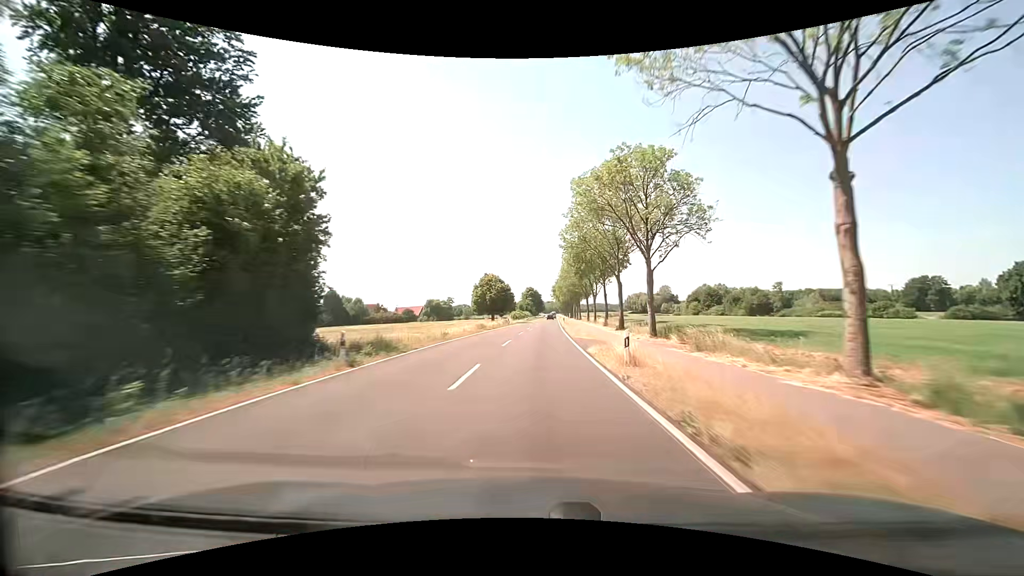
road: secondary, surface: asphalt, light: Day
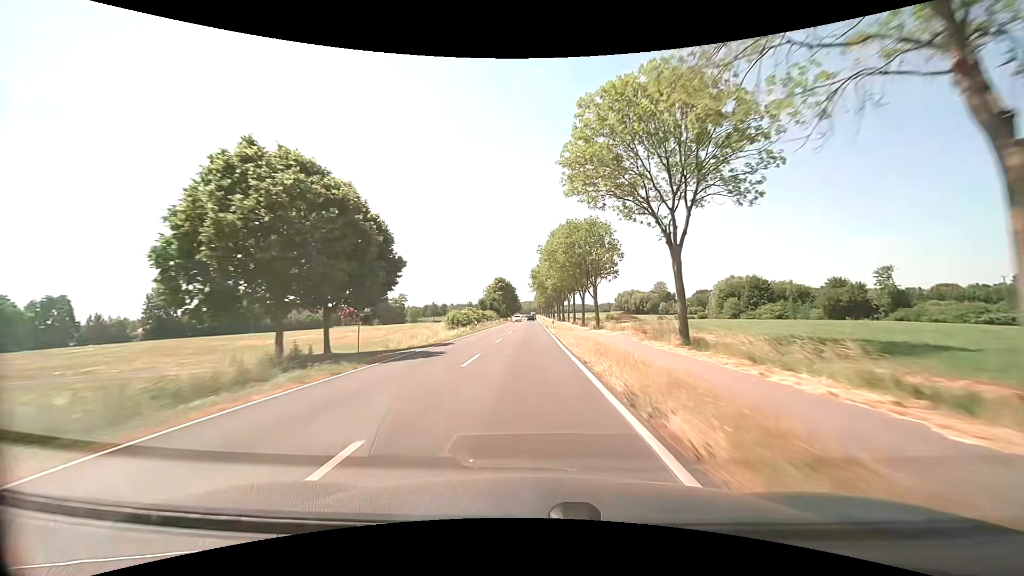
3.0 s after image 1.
(+2.2, +67.6) m; +3°
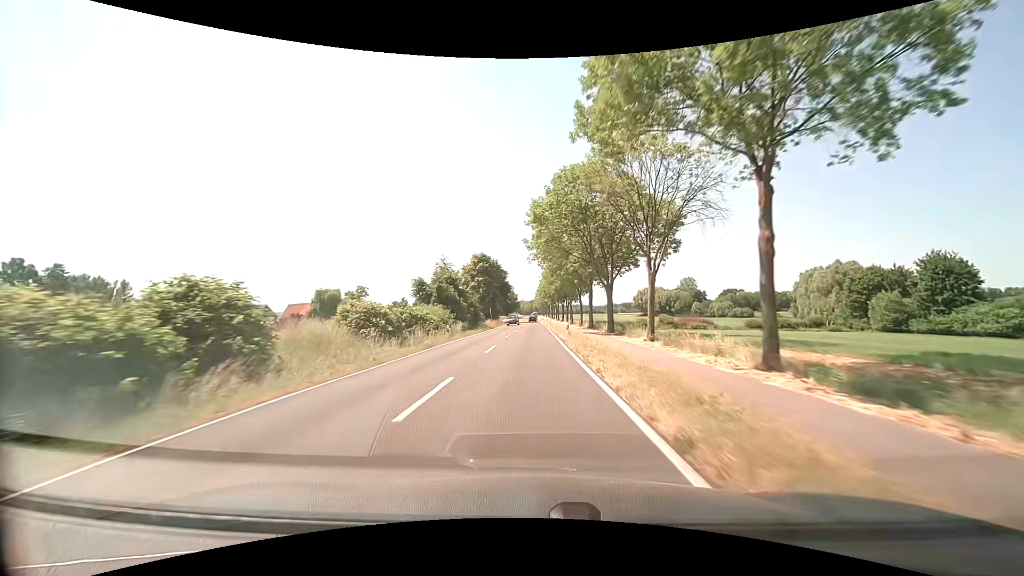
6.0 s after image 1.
(-0.6, +66.5) m; 0°
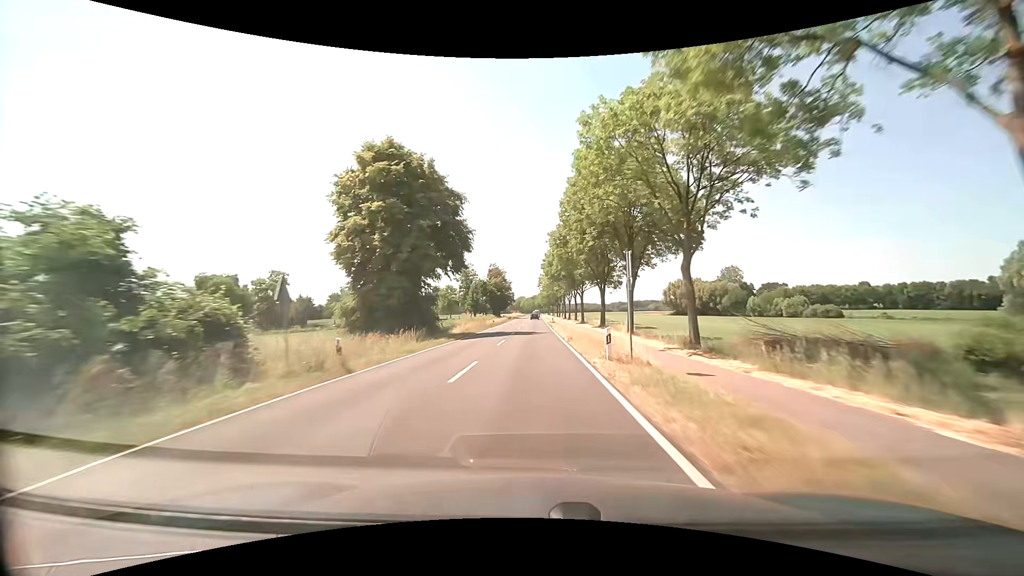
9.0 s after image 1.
(0.0, +68.2) m; 0°
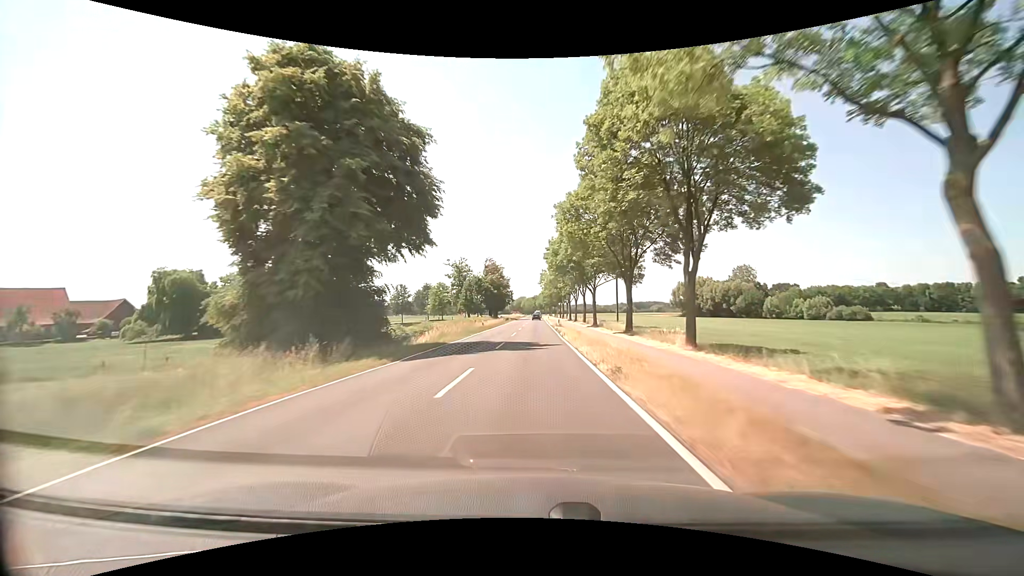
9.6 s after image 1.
(-0.1, +13.9) m; -1°
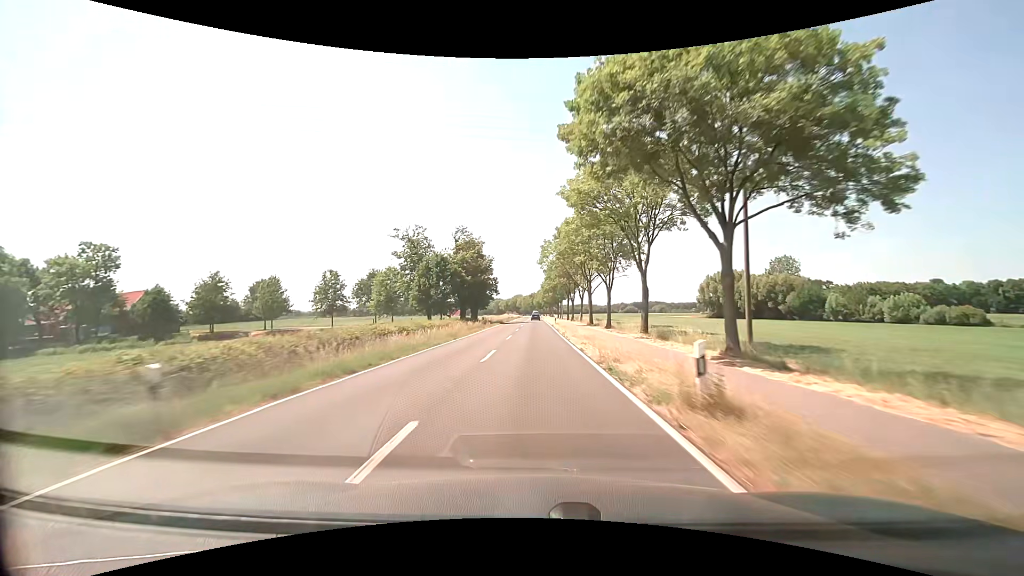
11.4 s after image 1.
(+0.3, +42.3) m; +1°
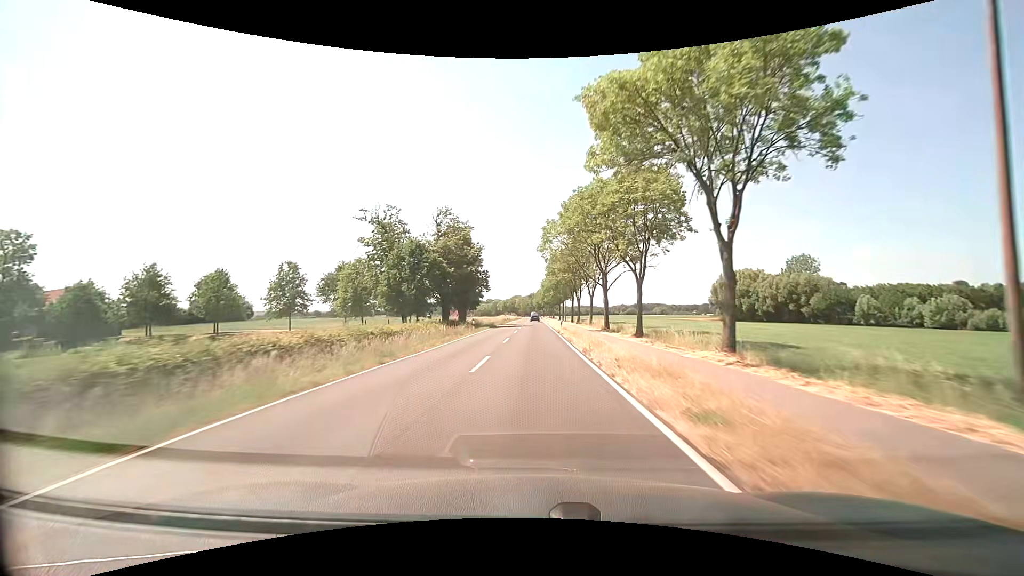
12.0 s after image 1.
(0.0, +14.2) m; 0°
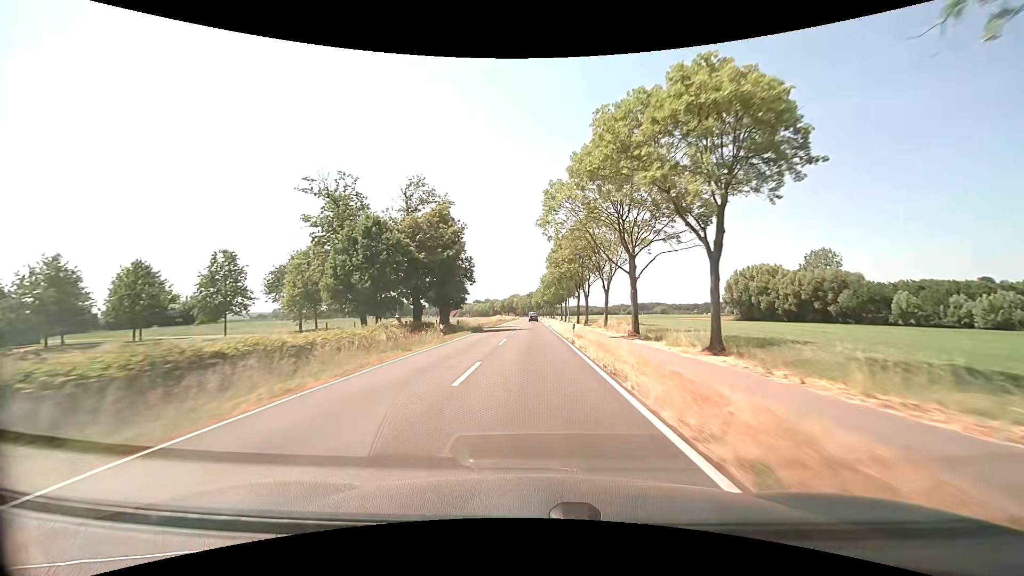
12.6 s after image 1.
(0.0, +14.3) m; 0°
(0, +10) (0, +20) (0, +30) (0, +40) (0, +50) (0, +60) (0, +70) (0, +80) (0, +90) (0, +100) m
